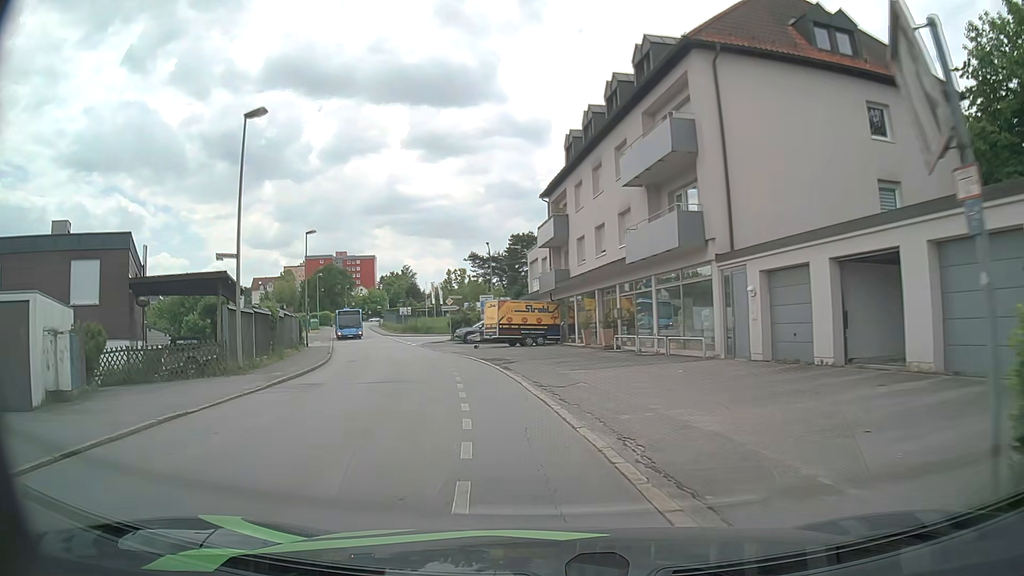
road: residential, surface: asphalt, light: Day
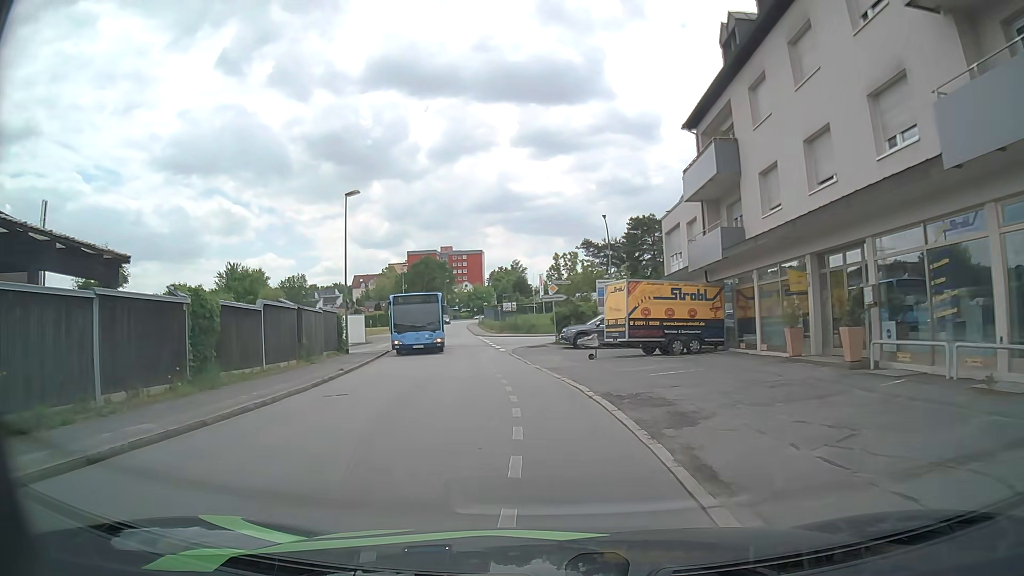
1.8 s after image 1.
(-1.4, +14.8) m; -10°
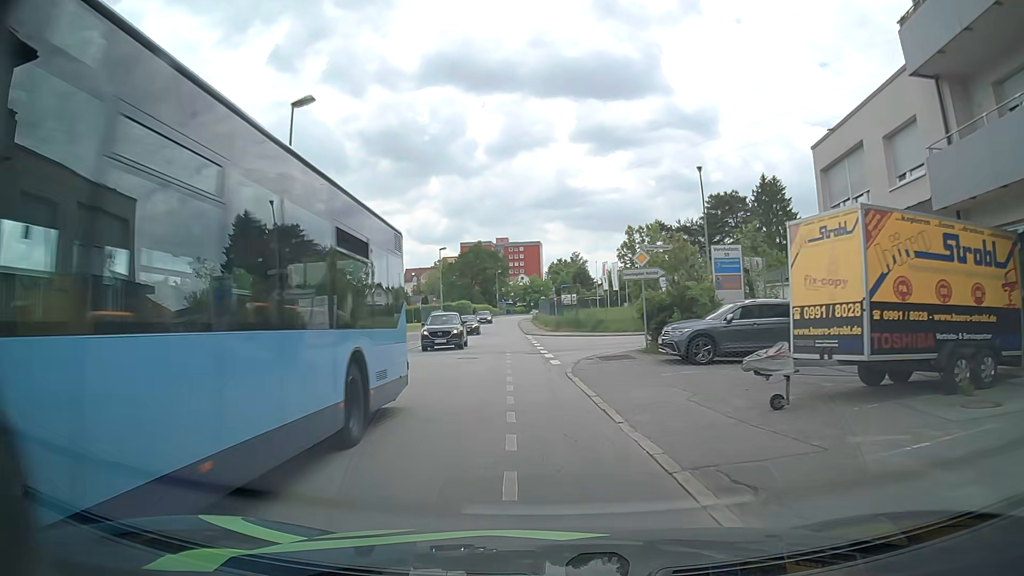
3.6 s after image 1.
(-0.7, +14.7) m; -4°
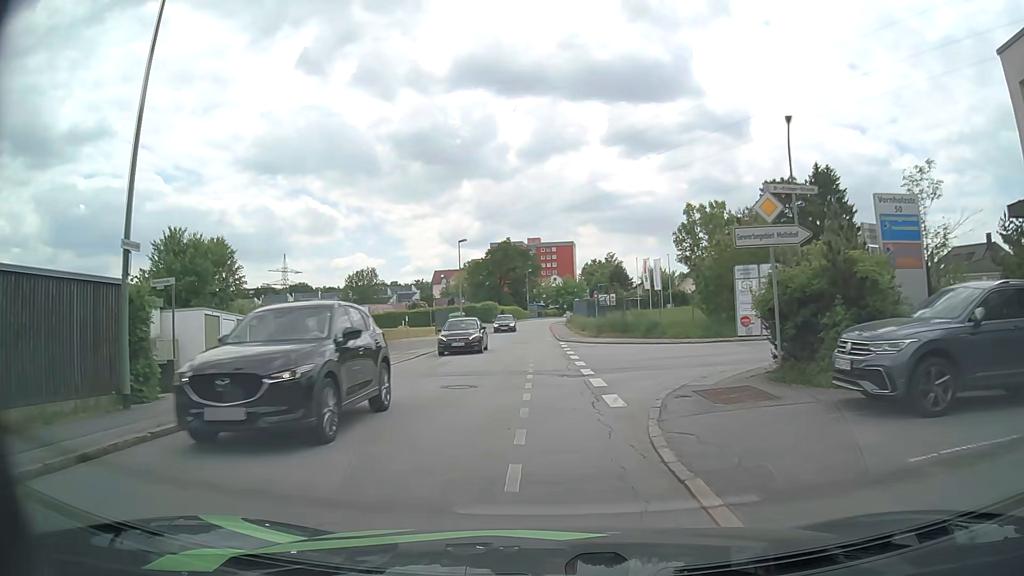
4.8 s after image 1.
(-0.4, +9.8) m; -4°
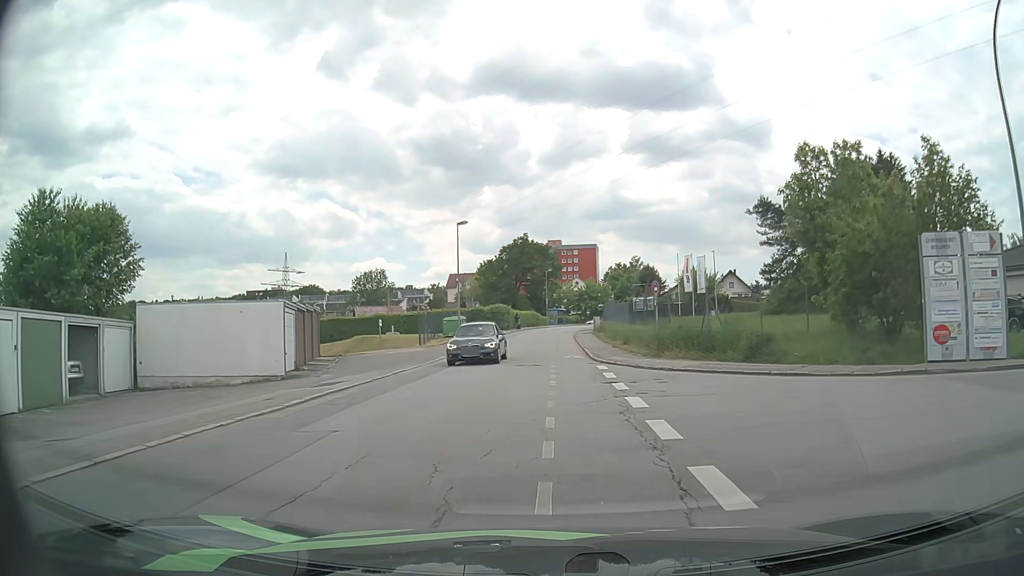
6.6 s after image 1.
(-0.3, +14.5) m; -1°
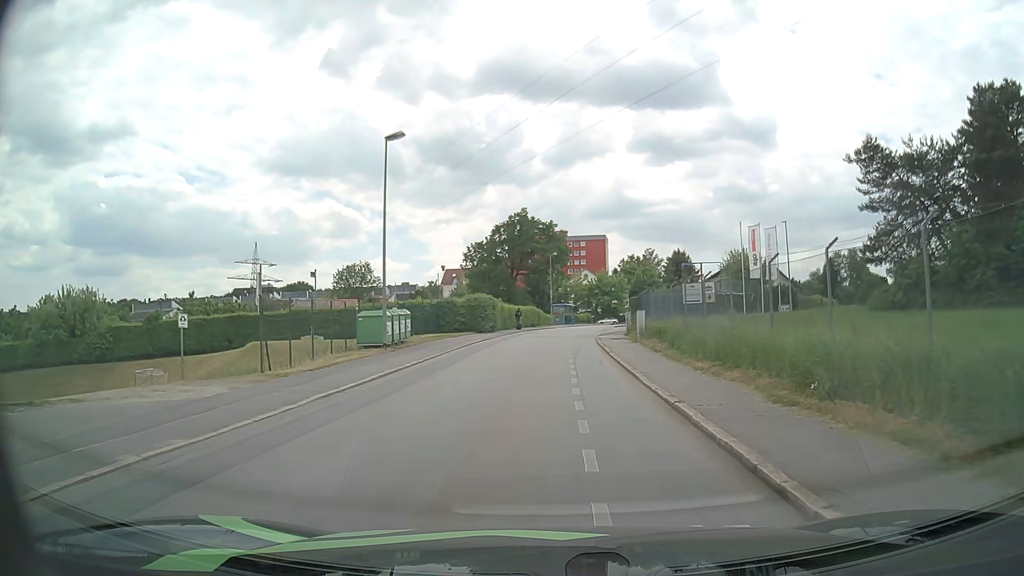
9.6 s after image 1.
(-0.4, +22.8) m; -1°
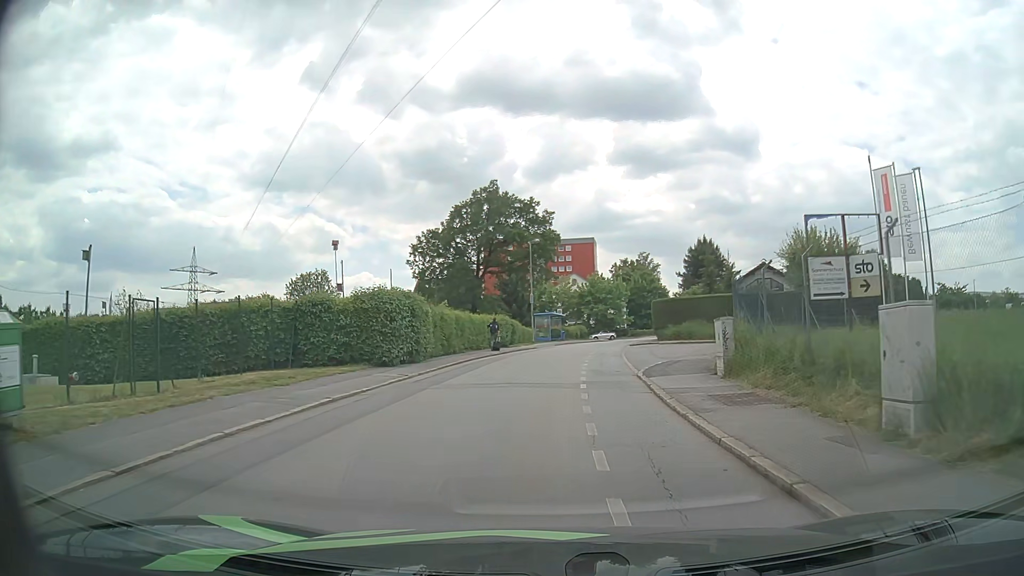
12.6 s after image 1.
(+0.2, +23.7) m; +2°
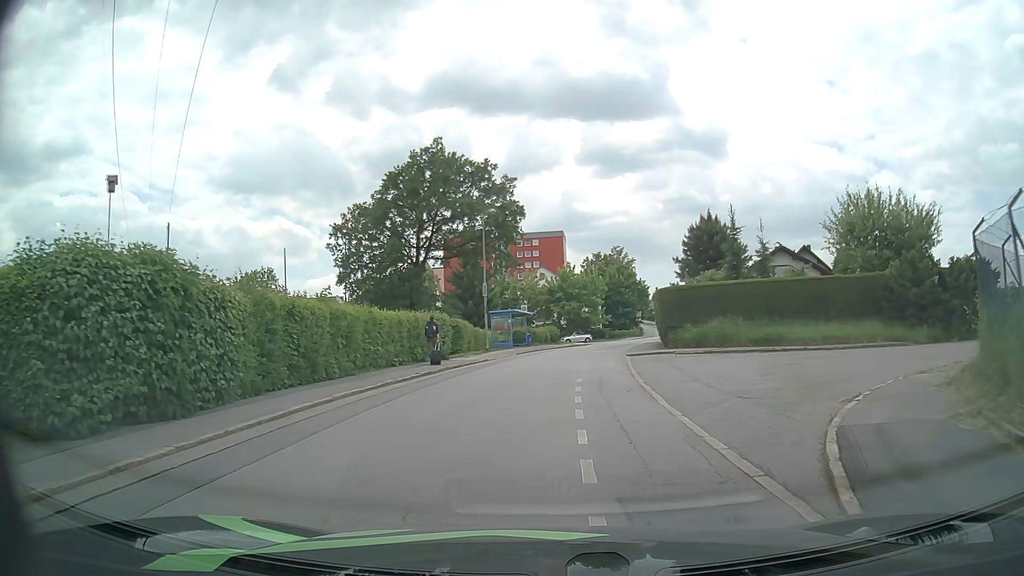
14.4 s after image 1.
(+0.3, +14.5) m; +2°
(0, +10) (+1, +20) (+2, +30) (+3, +40) (+5, +50) (+8, +59) (+11, +69) (+13, +79) (+16, +88) (+18, +98) m
